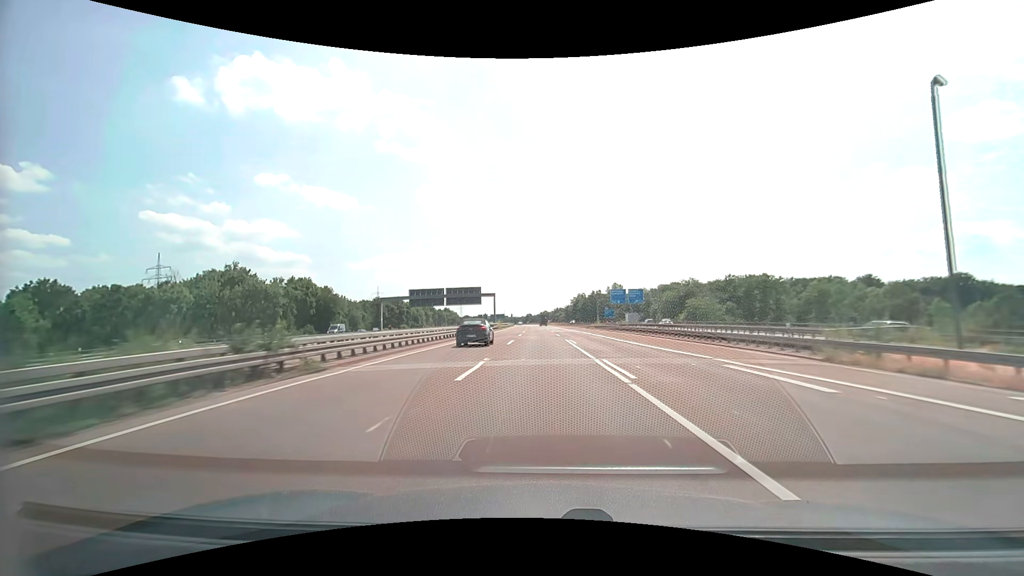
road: motorway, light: Day
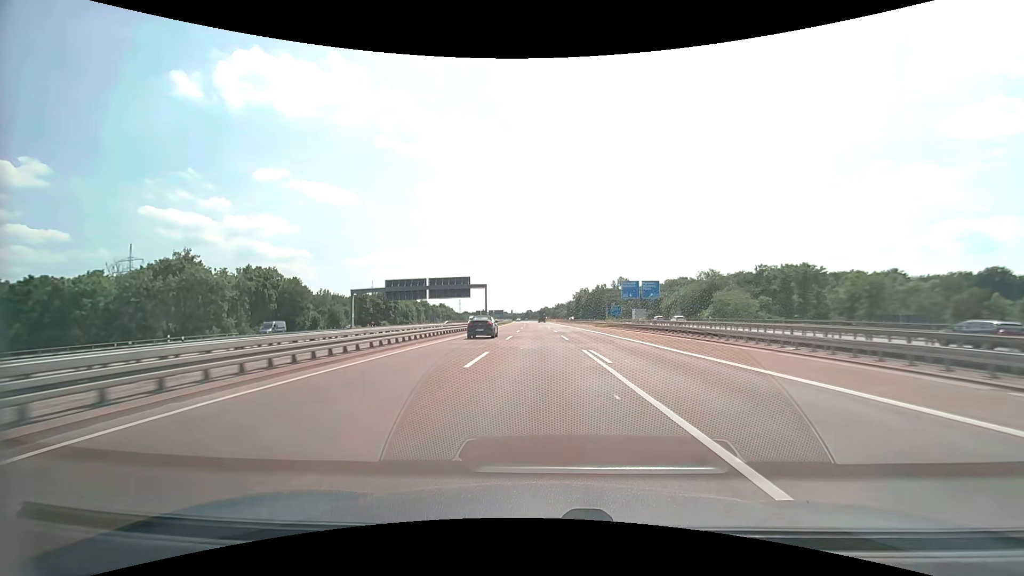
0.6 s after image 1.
(0.0, +16.4) m; 0°
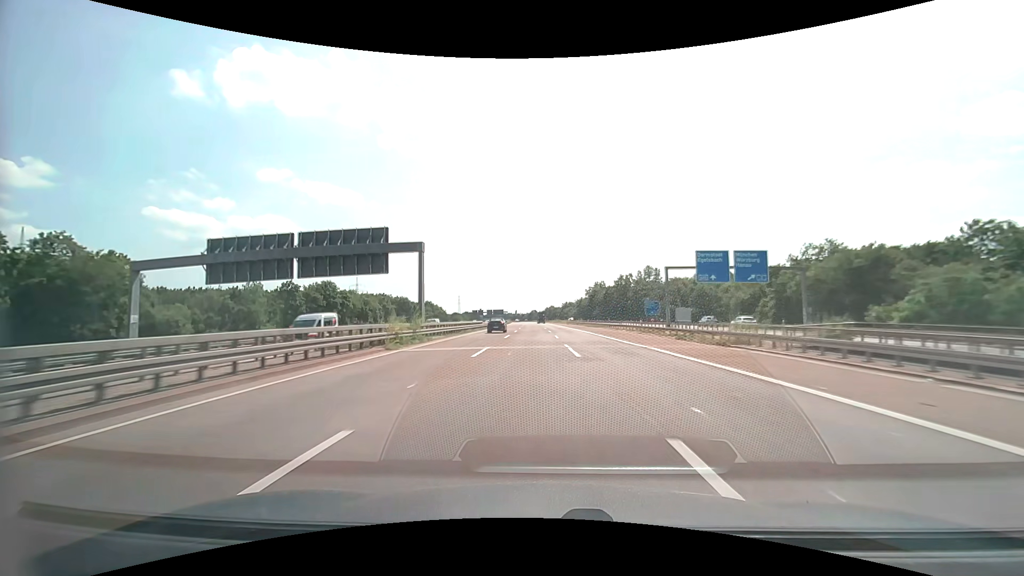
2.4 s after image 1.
(-0.1, +49.3) m; 0°
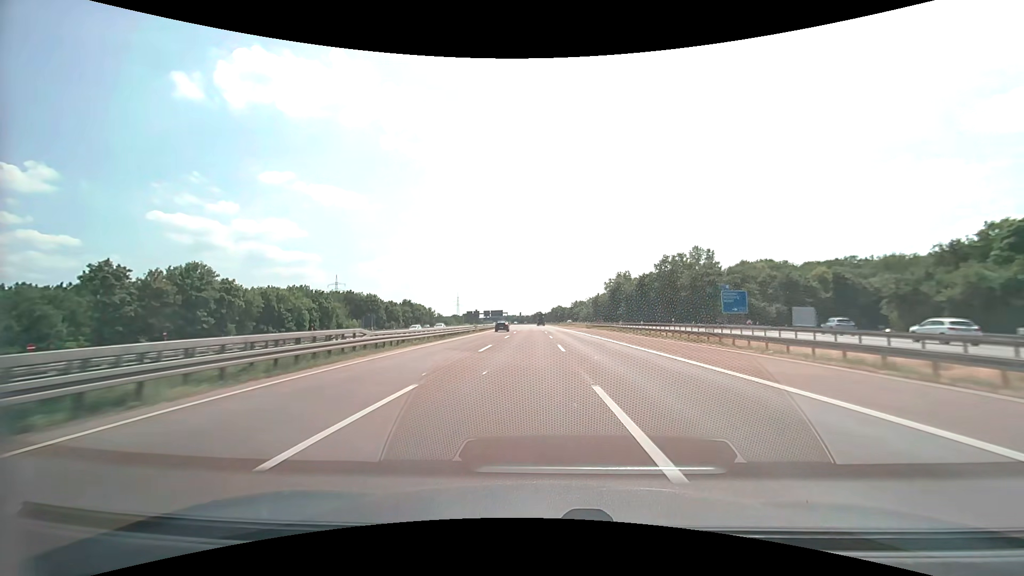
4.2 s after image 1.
(-0.4, +49.6) m; -1°
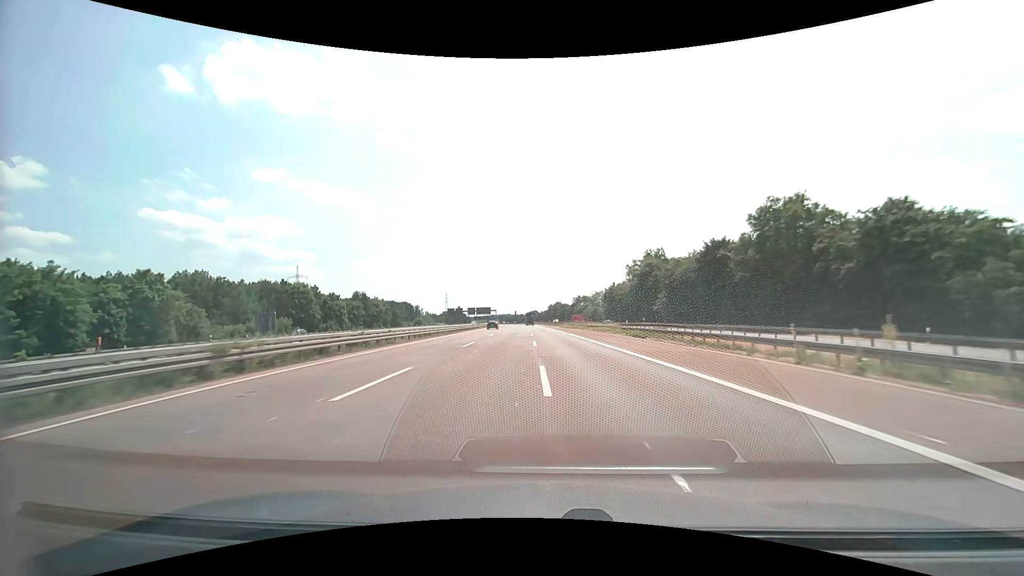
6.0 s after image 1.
(0.0, +49.9) m; 0°
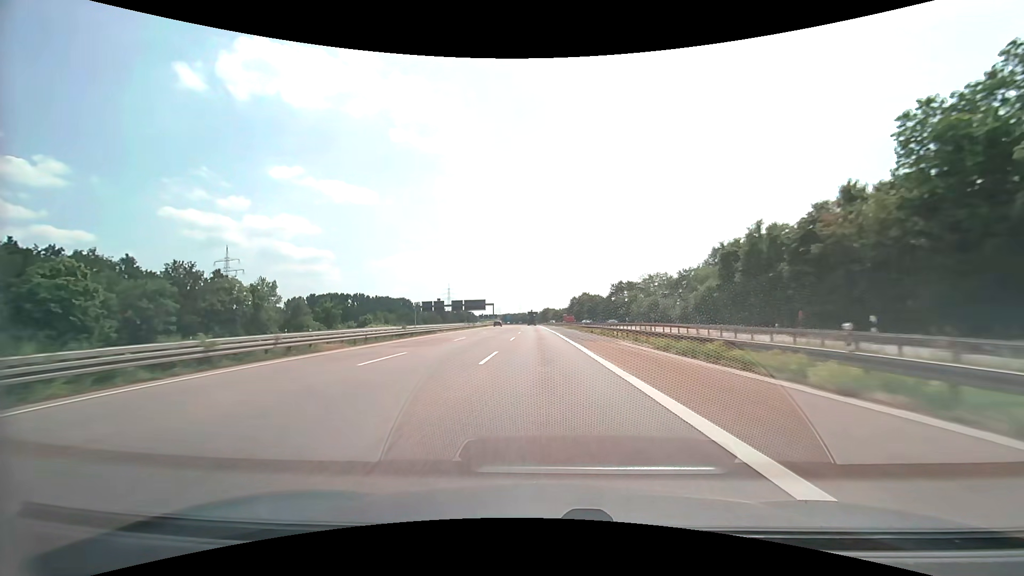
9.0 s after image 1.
(-0.8, +83.7) m; -2°
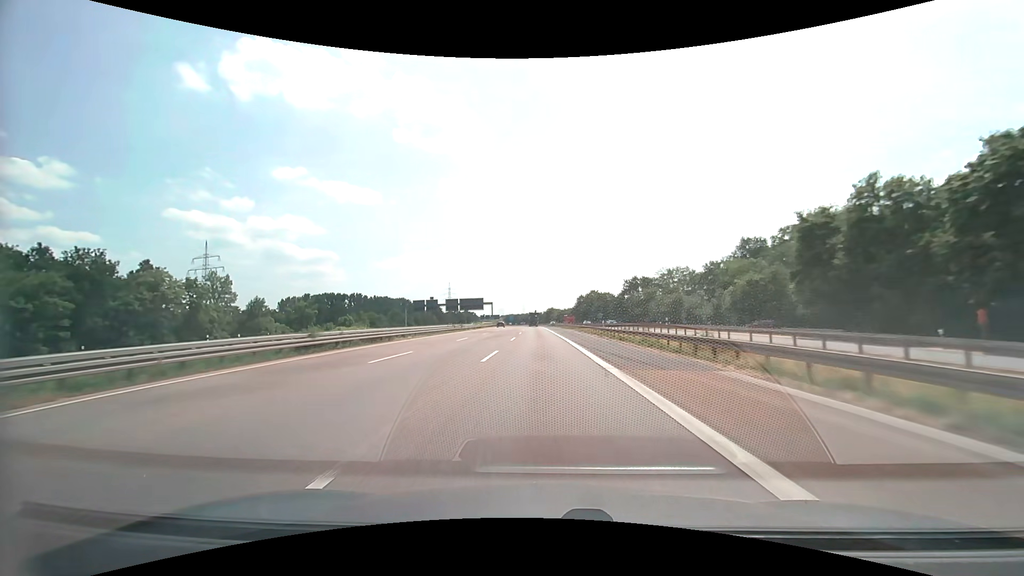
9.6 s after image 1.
(0.0, +16.8) m; 0°
